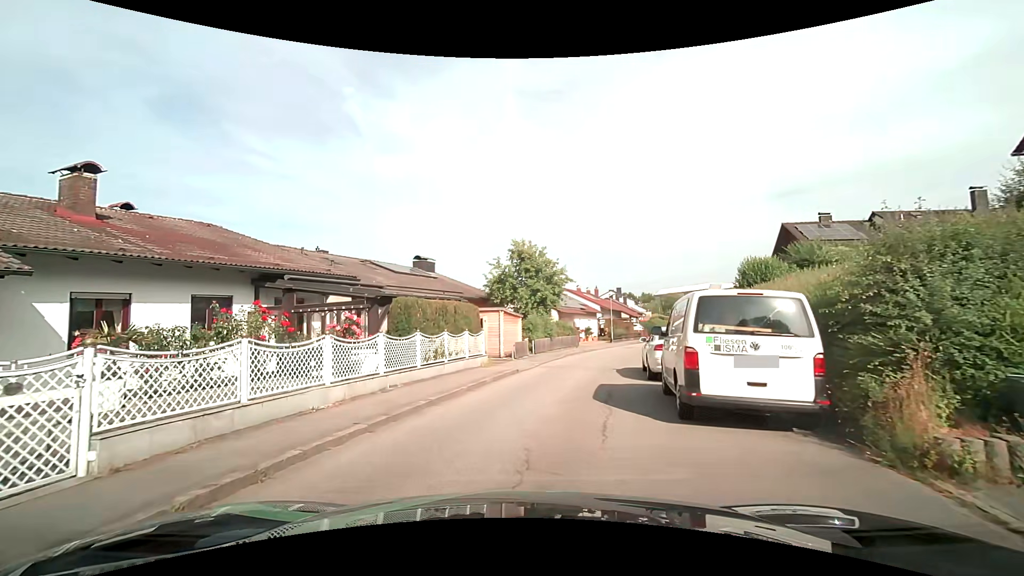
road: residential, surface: asphalt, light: Day
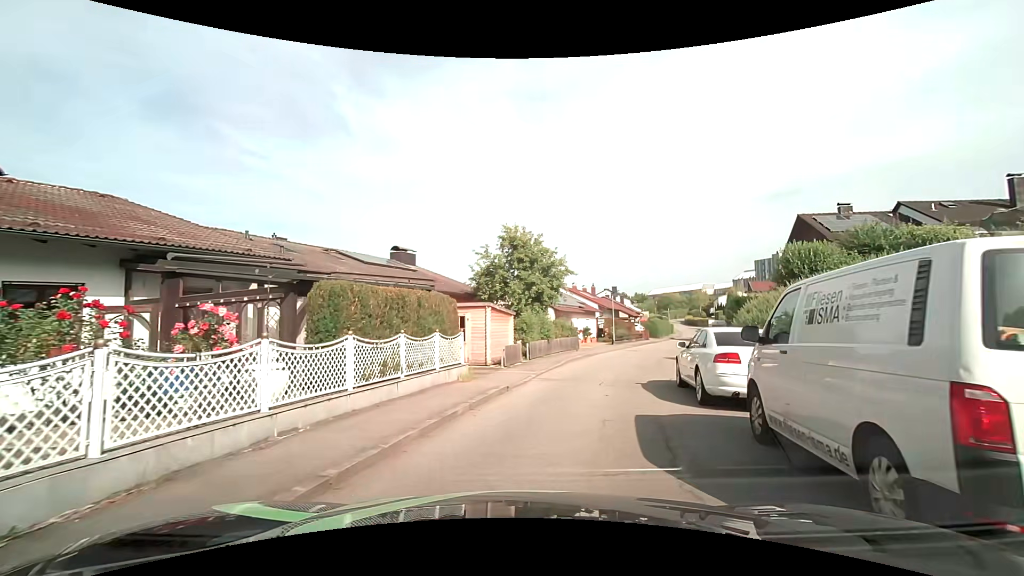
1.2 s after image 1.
(0.0, +4.5) m; +1°
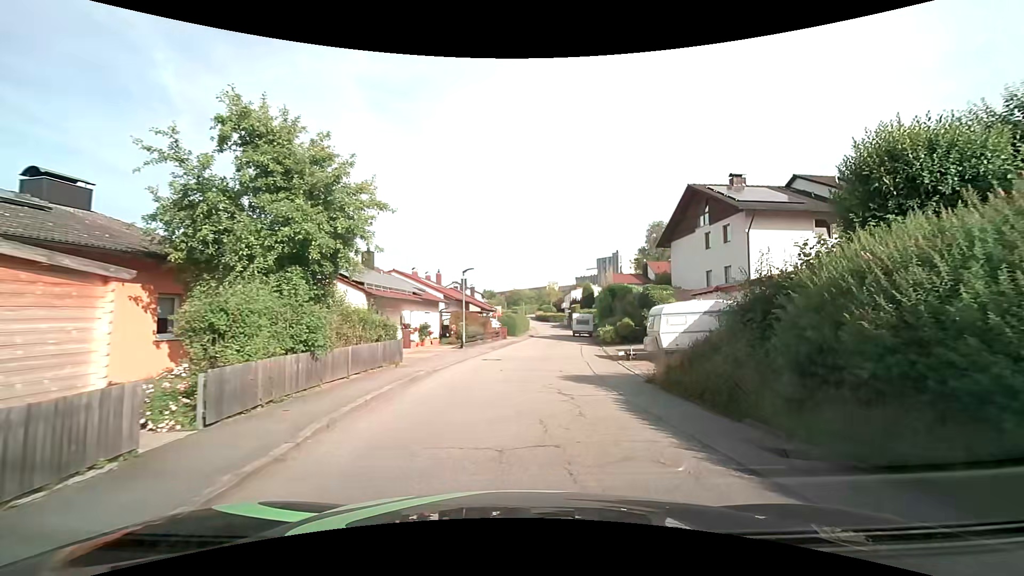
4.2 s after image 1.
(+1.8, +13.5) m; +17°
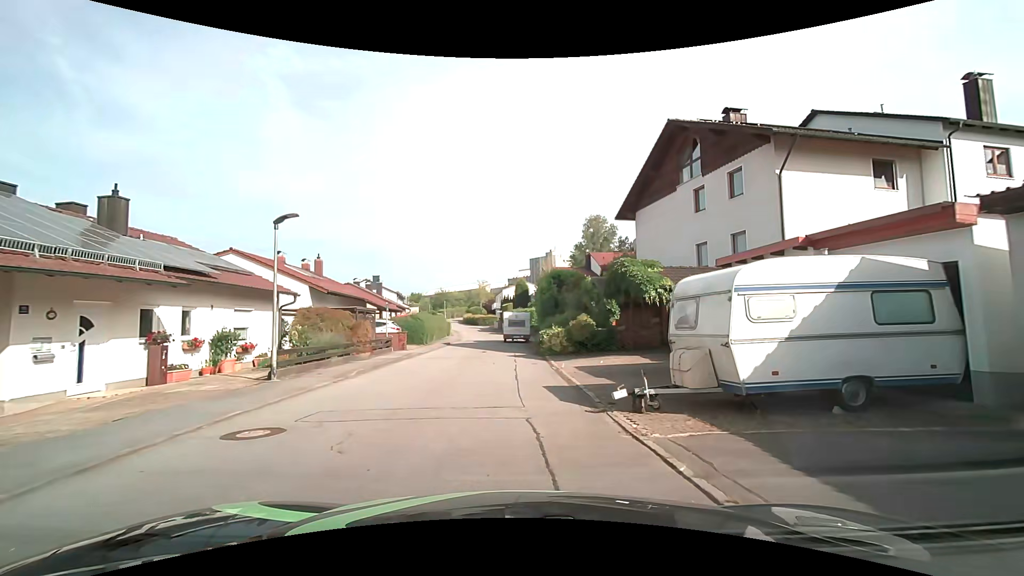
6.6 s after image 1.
(+1.5, +13.1) m; +9°
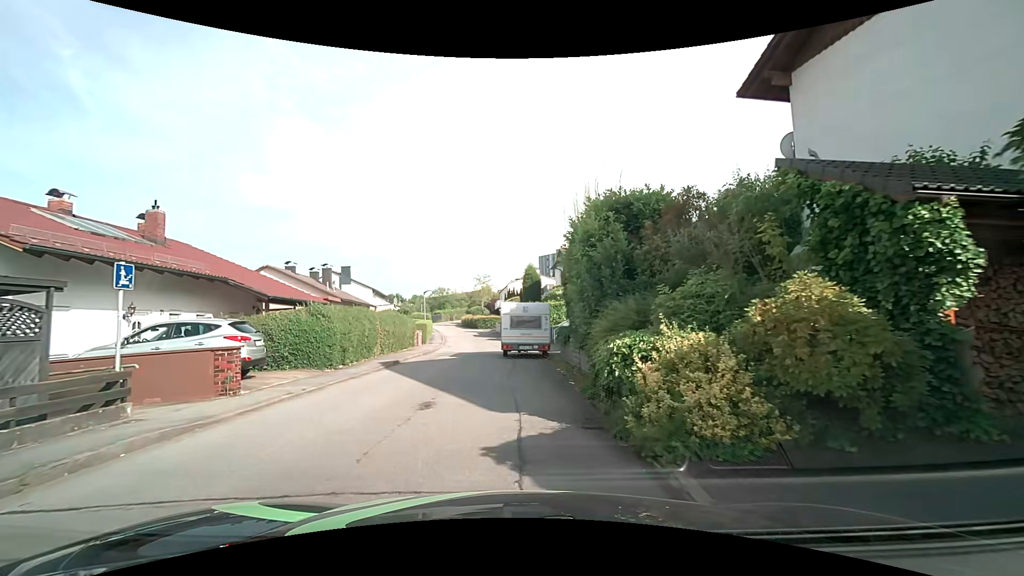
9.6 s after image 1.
(-0.1, +17.7) m; -1°
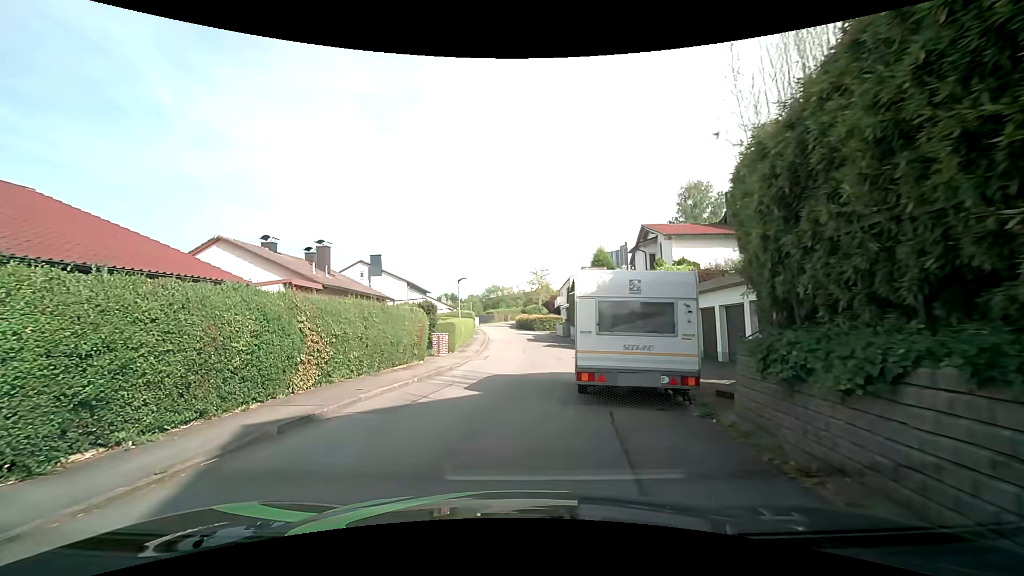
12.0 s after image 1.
(-0.5, +12.2) m; -7°
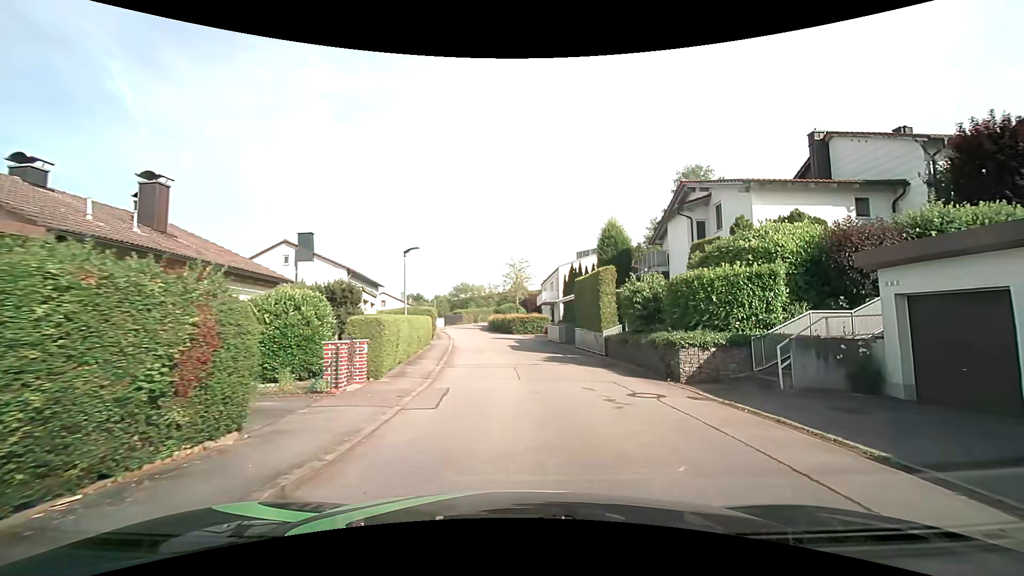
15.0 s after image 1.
(-0.8, +12.4) m; +3°
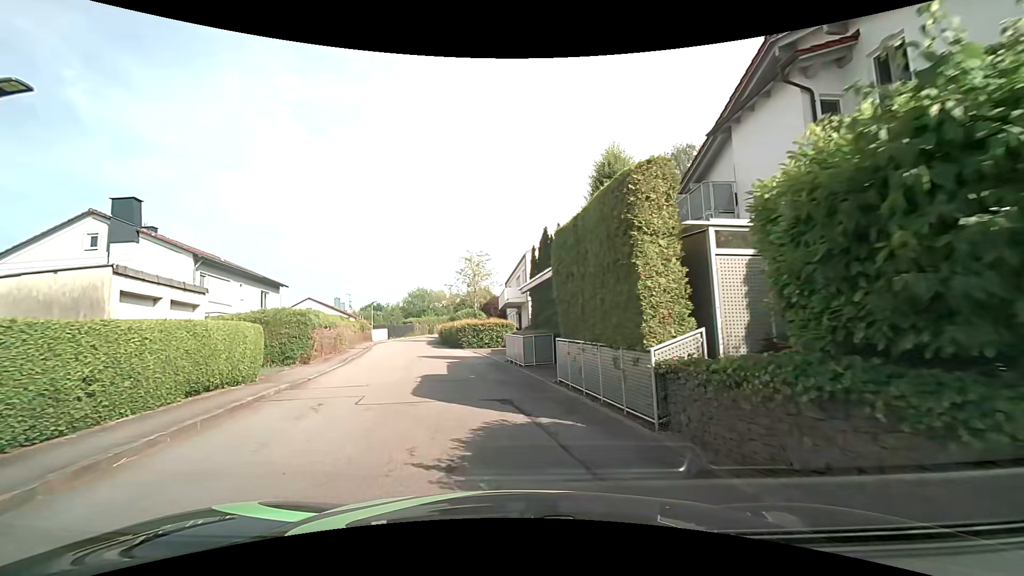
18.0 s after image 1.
(+1.5, +14.0) m; +3°
(-1, +10) (-2, +20) (-4, +30) (-7, +39) (-9, +49) (-10, +59) (-9, +69) (-5, +78) (0, +87) (+7, +94) m
